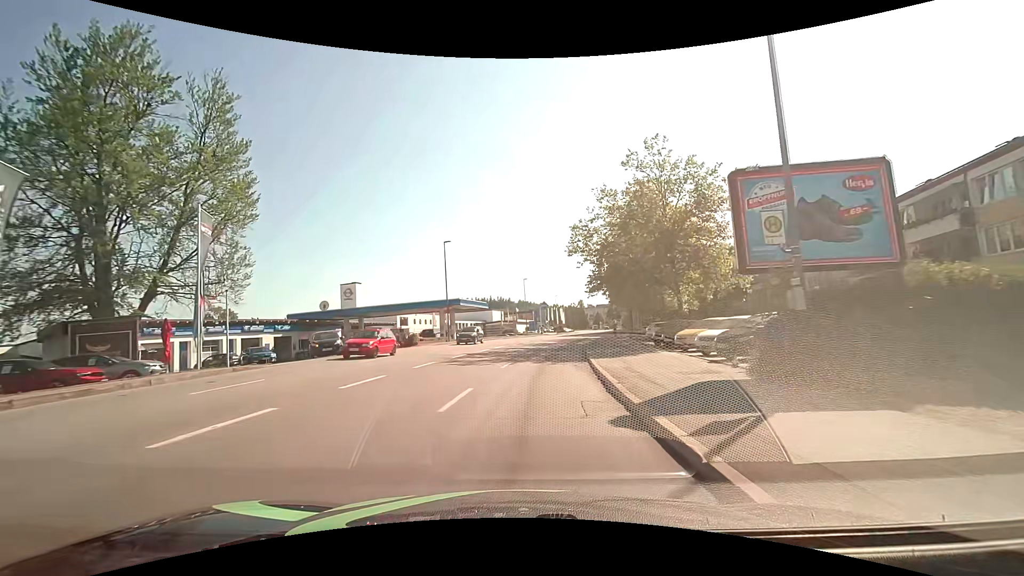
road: tertiary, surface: asphalt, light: Day
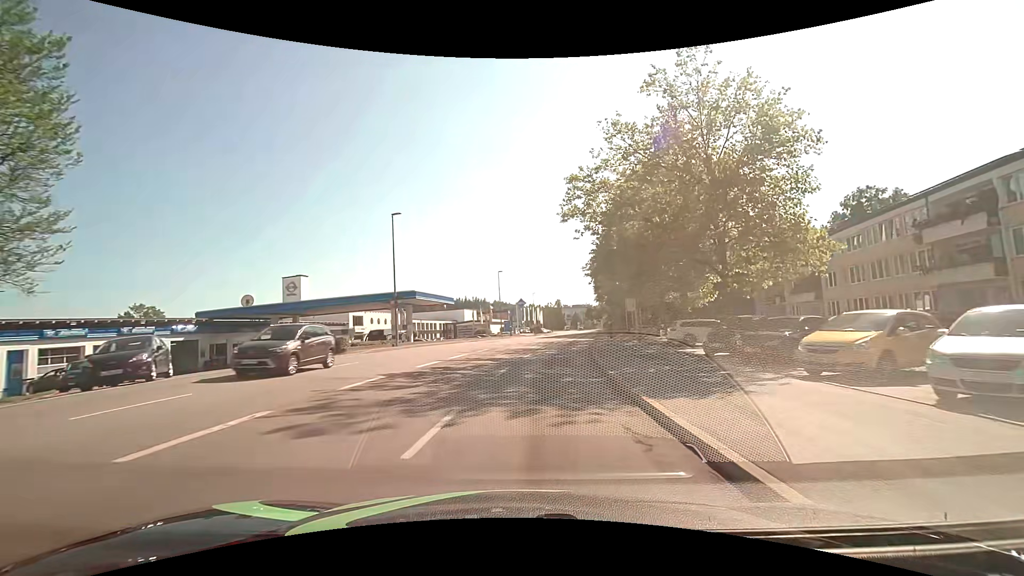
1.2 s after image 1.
(+0.2, +12.3) m; +3°
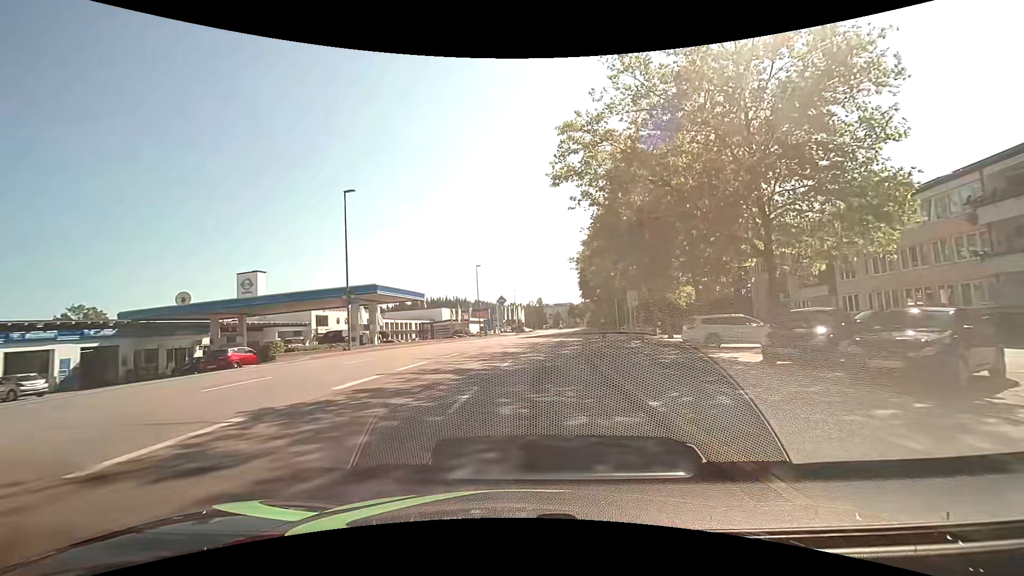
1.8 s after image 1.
(+0.1, +6.3) m; +2°
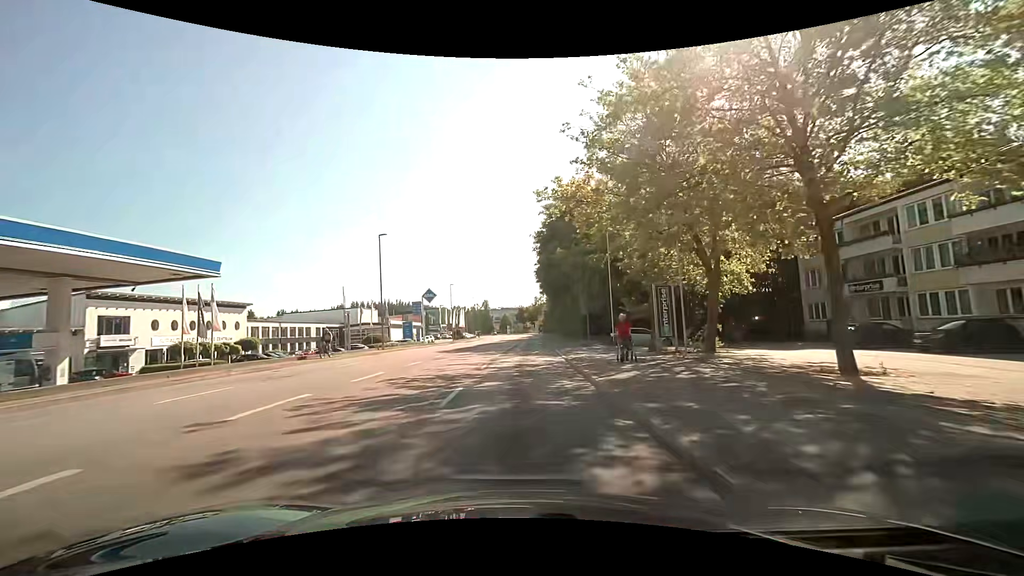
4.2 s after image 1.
(+1.5, +26.1) m; +6°
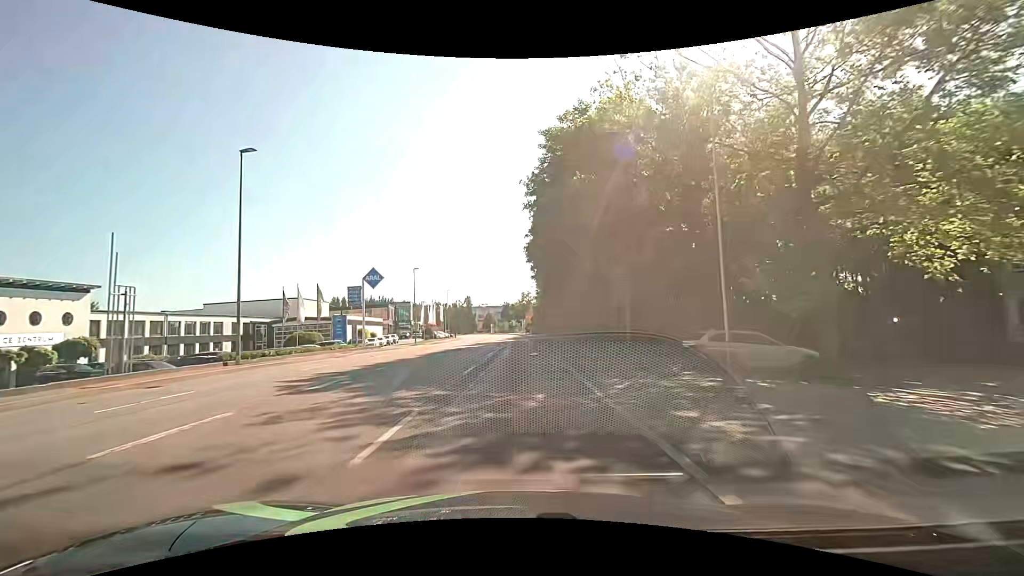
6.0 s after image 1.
(+0.2, +20.4) m; 0°
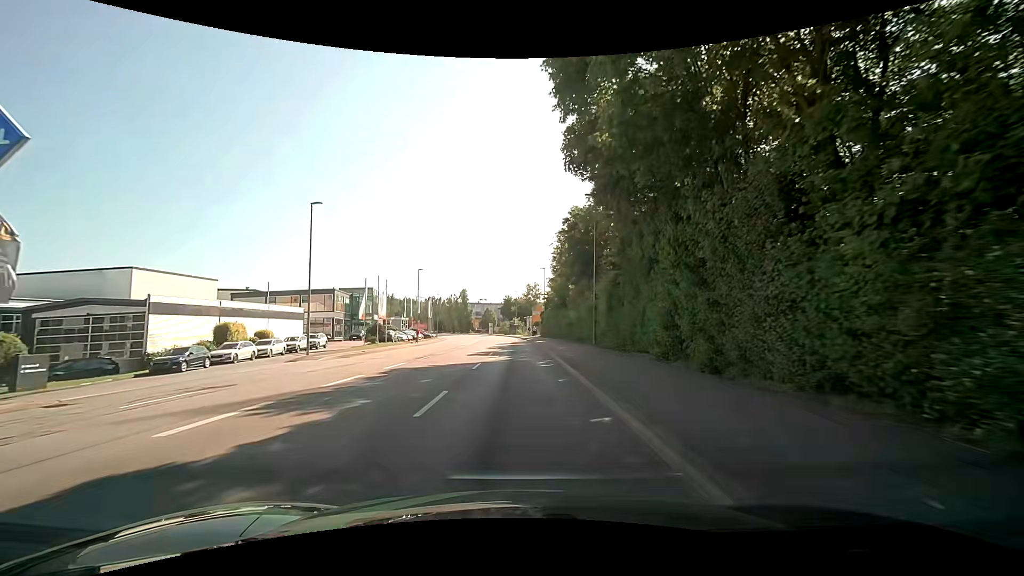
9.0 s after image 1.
(+0.5, +35.0) m; -1°
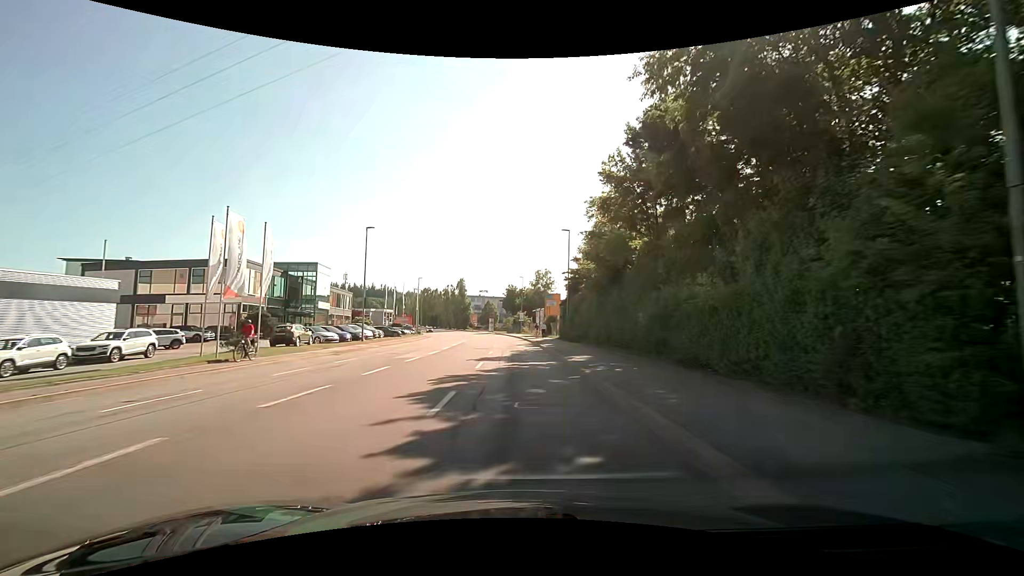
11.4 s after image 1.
(+0.2, +27.5) m; 0°
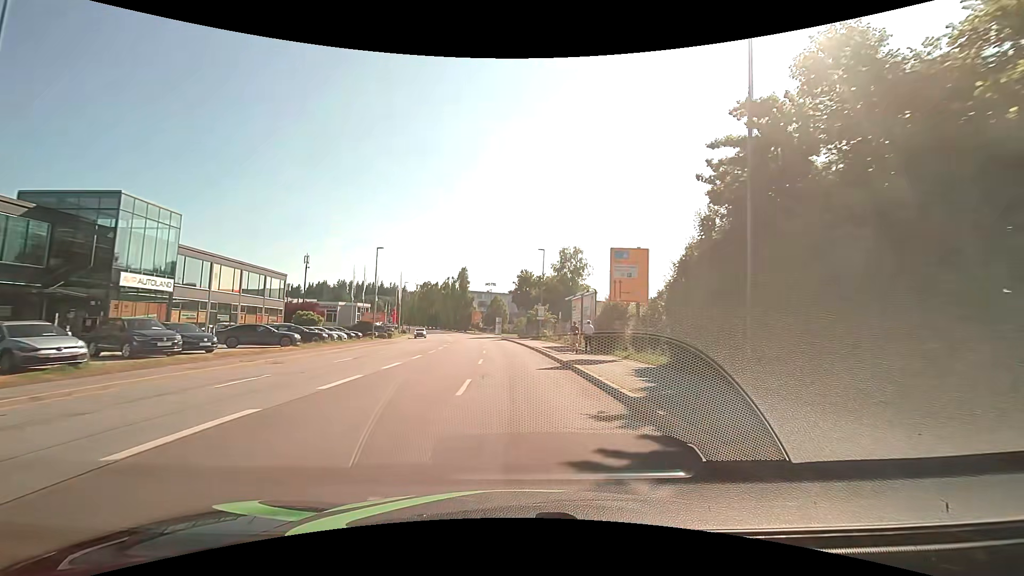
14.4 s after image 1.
(-0.5, +33.7) m; -2°
(0, +10) (0, +20) (-1, +30) (-1, +40) (-2, +50) (-3, +60) (-4, +70) (-6, +80) (-7, +90) (-9, +99) m
